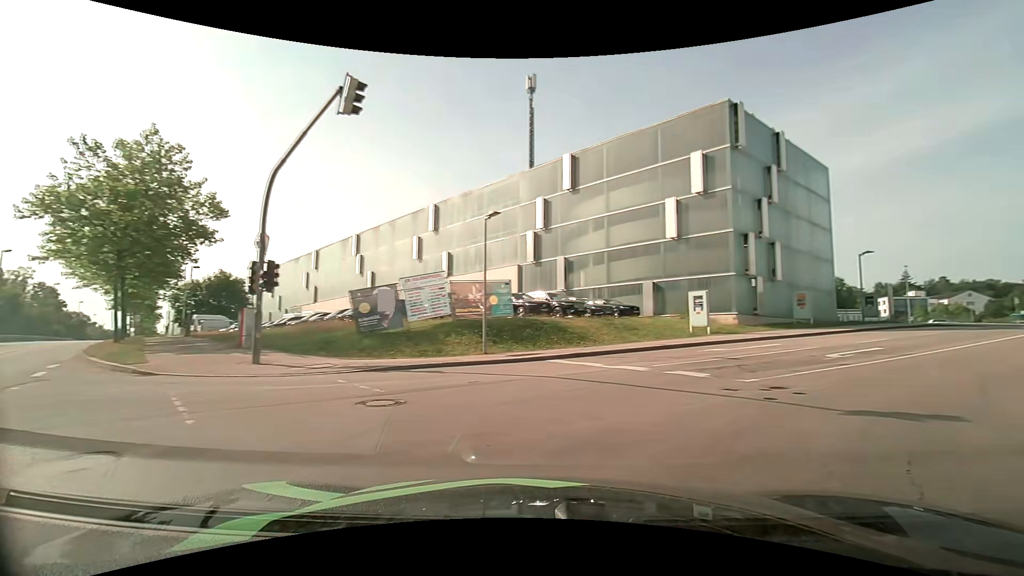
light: Day
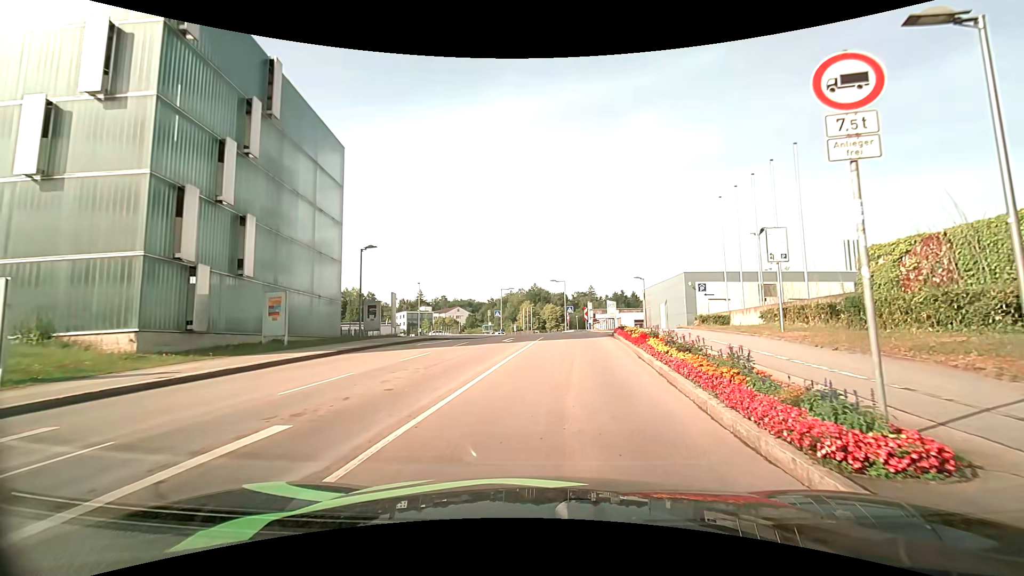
(+8.2, +12.4) m; +50°
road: residential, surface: asphalt
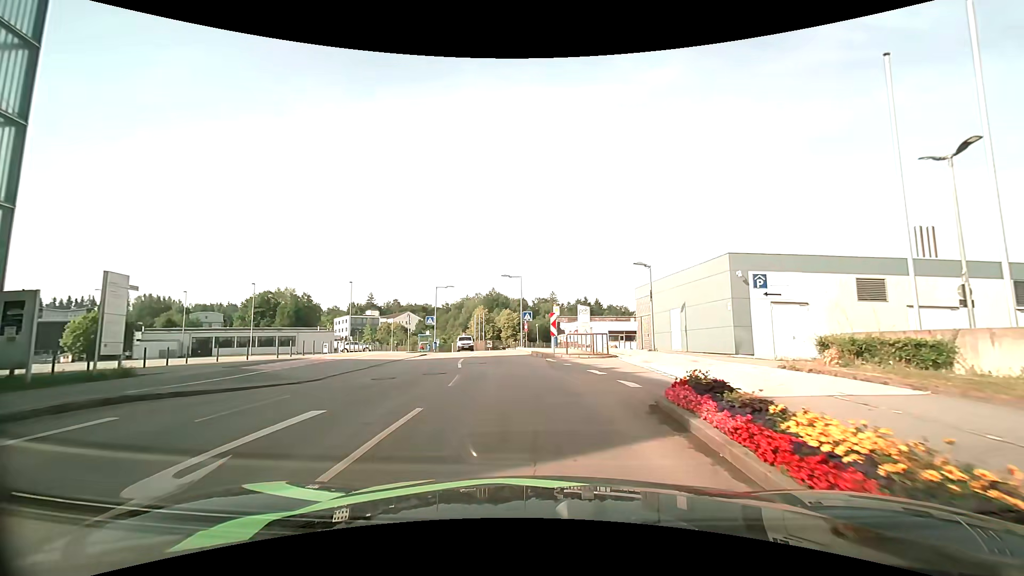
(+1.6, +19.2) m; +6°
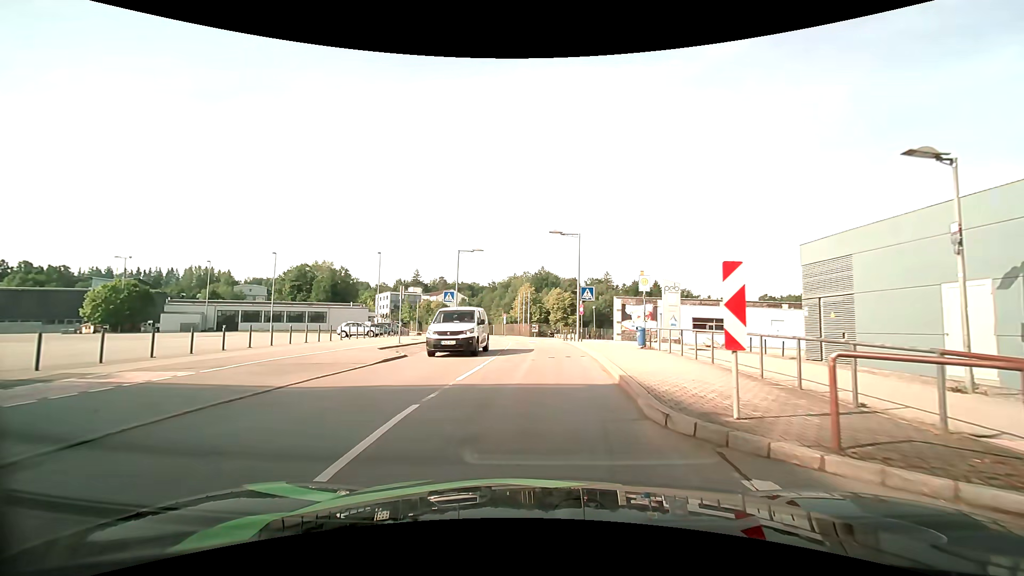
(-0.8, +15.9) m; -7°
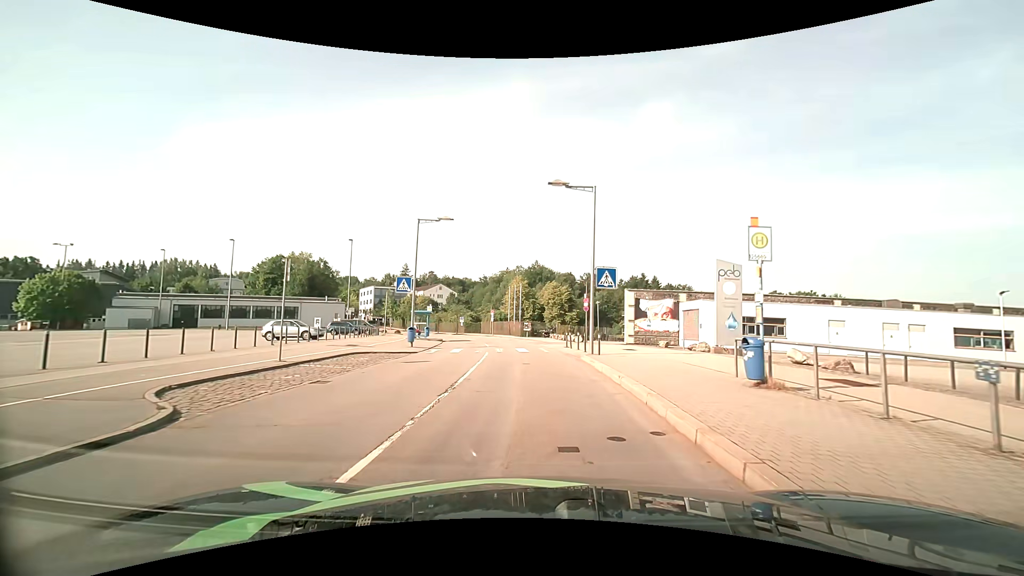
(+0.2, +11.6) m; +1°
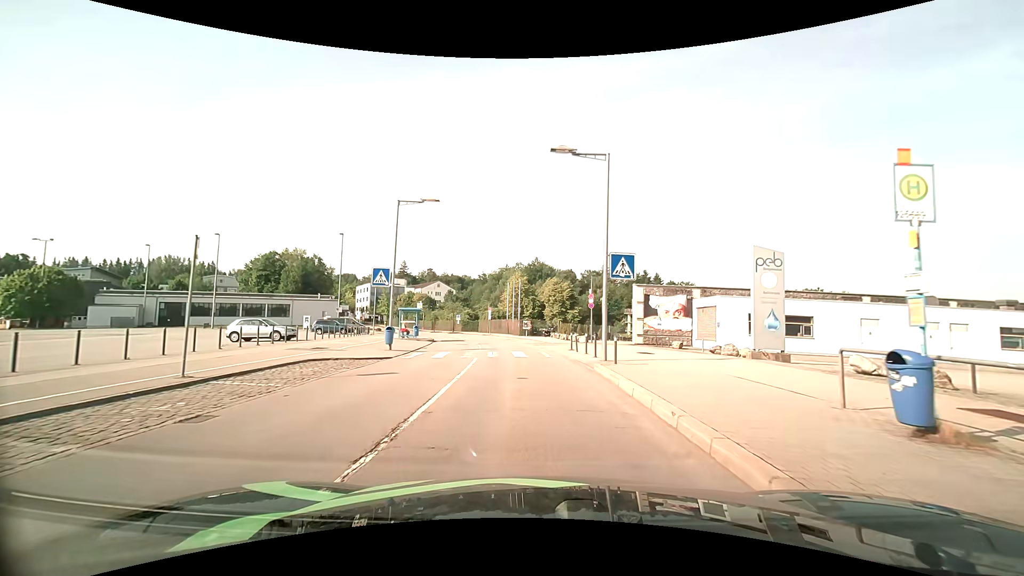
(0.0, +4.0) m; 0°
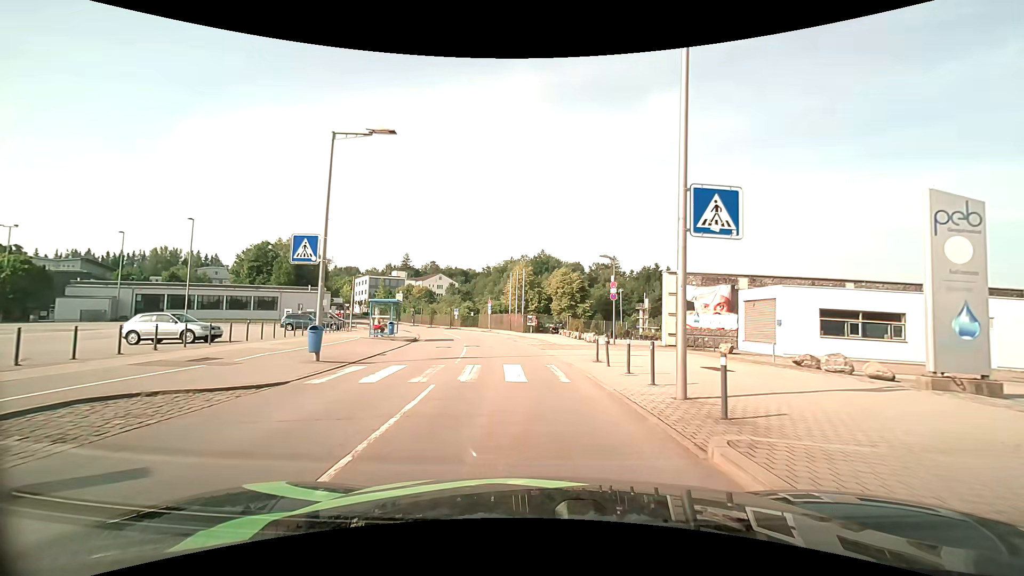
(0.0, +8.3) m; -1°
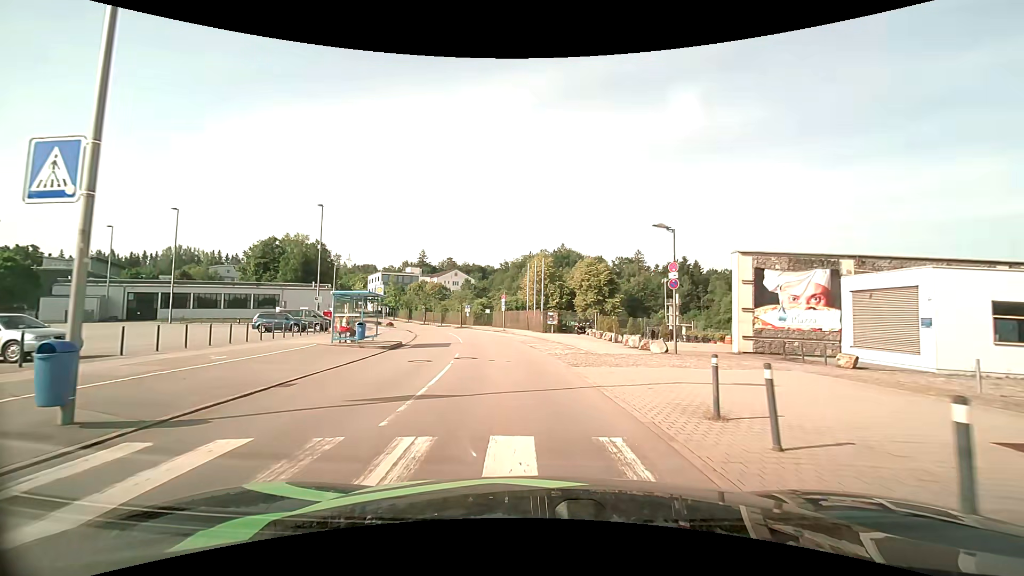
(-0.1, +8.9) m; -2°
(0, +10) (-1, +20) (-2, +30) (-4, +40) (-7, +49) (-9, +59) (-13, +68) (-16, +78) (-21, +87) (-25, +96) m
